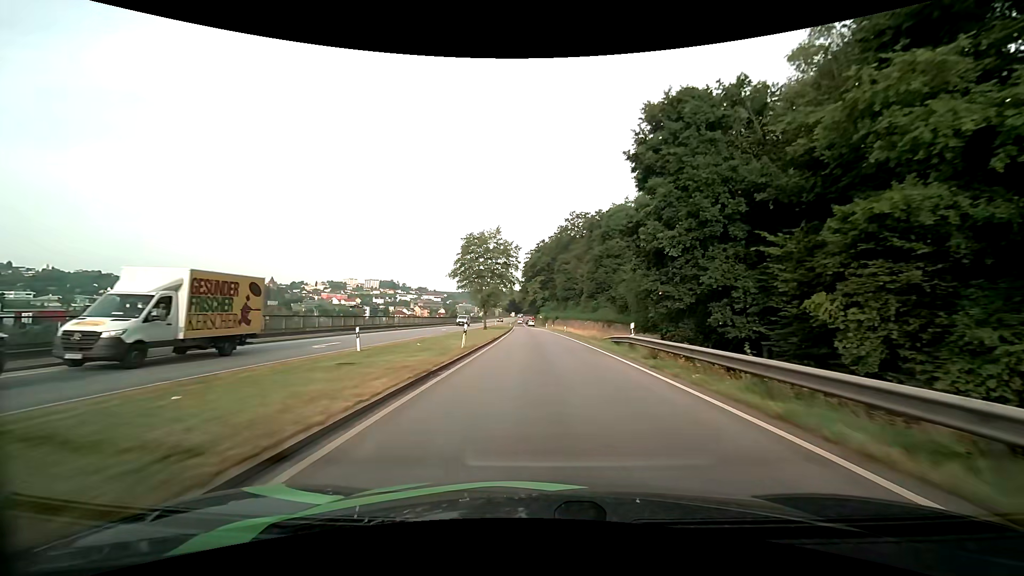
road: primary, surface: asphalt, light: Day
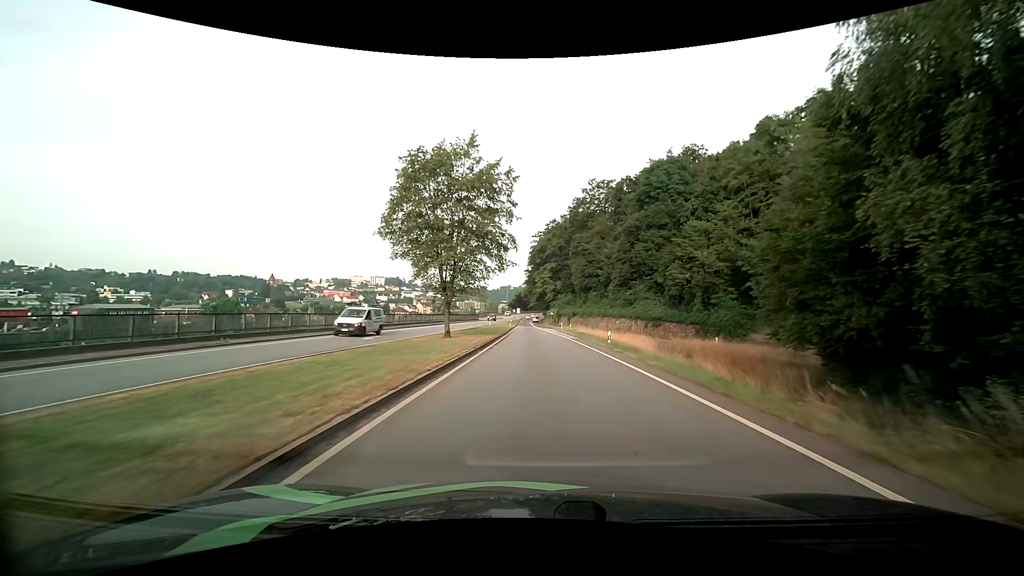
(-0.2, +29.5) m; -1°
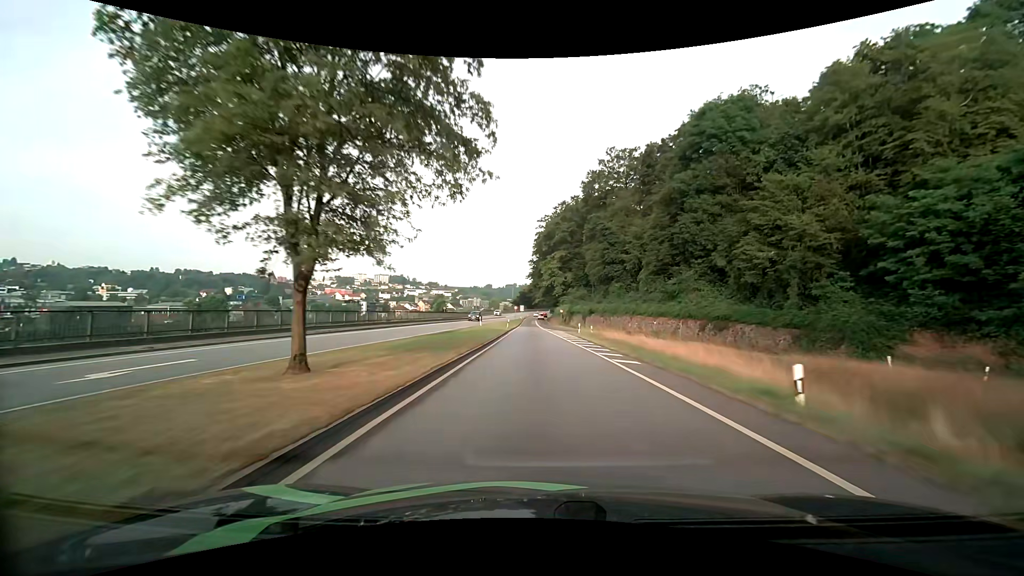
(-0.1, +19.3) m; -1°
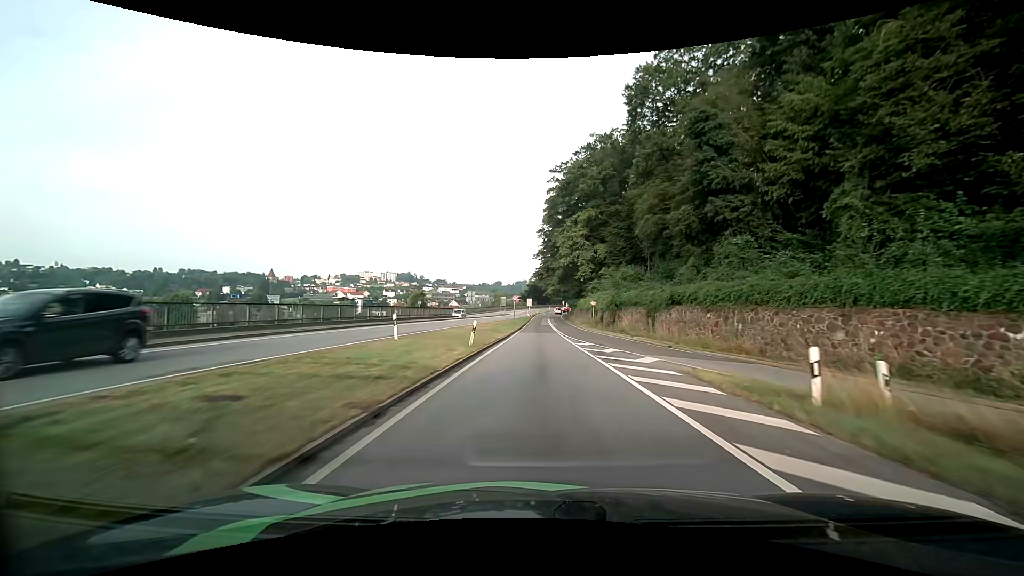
(-0.5, +36.7) m; -1°
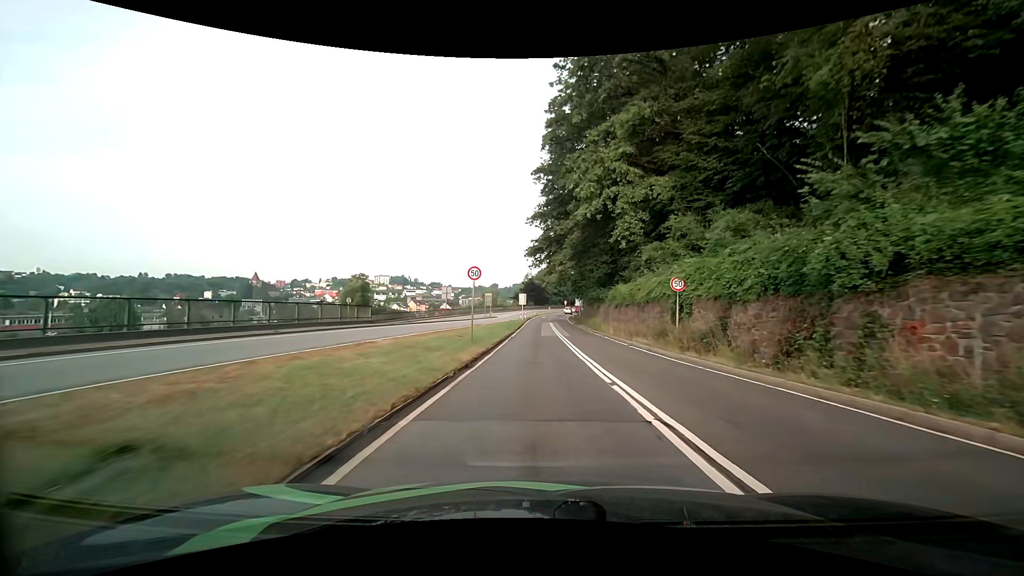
(+0.1, +32.3) m; 0°
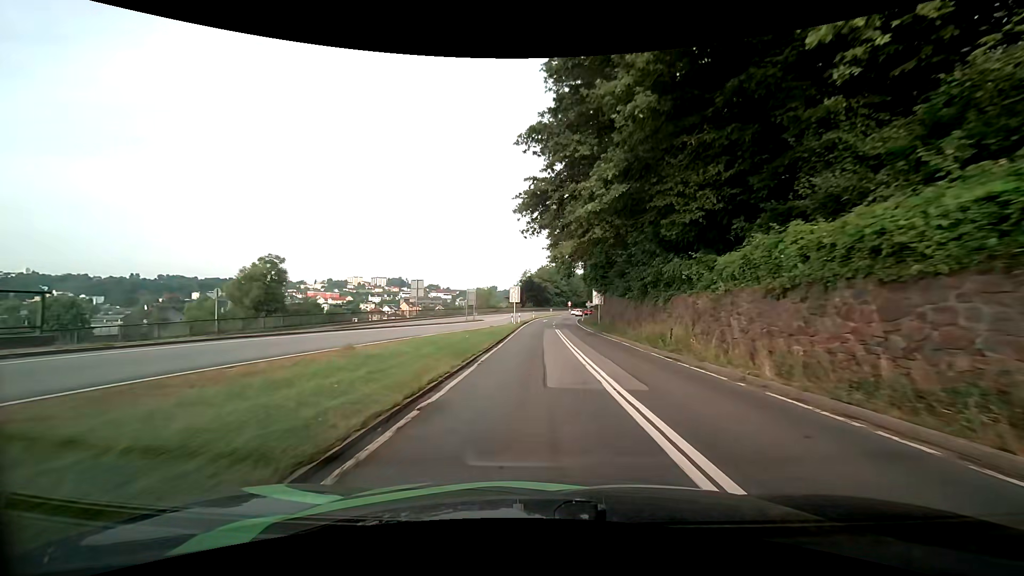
(0.0, +23.4) m; 0°
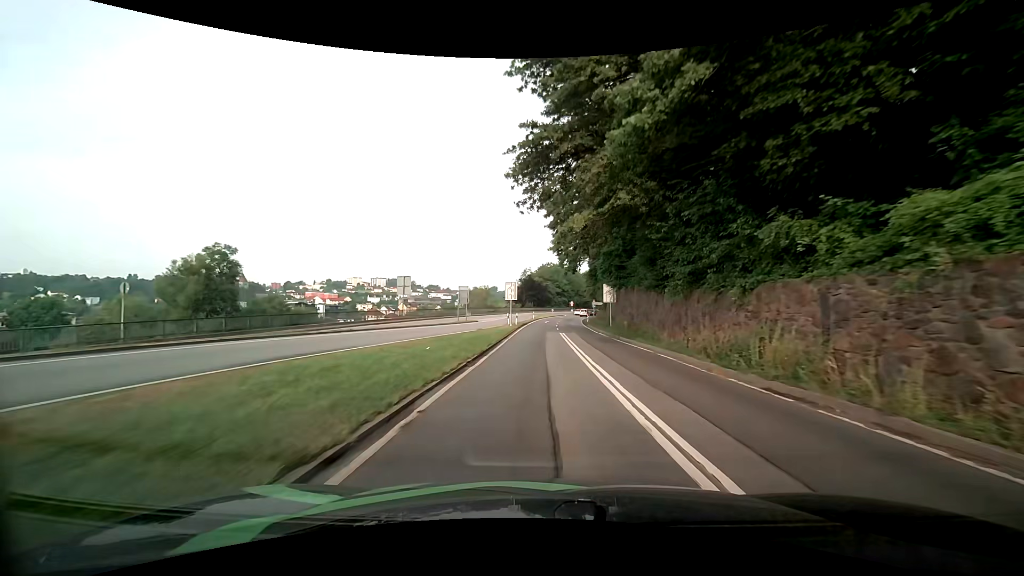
(0.0, +7.7) m; 0°
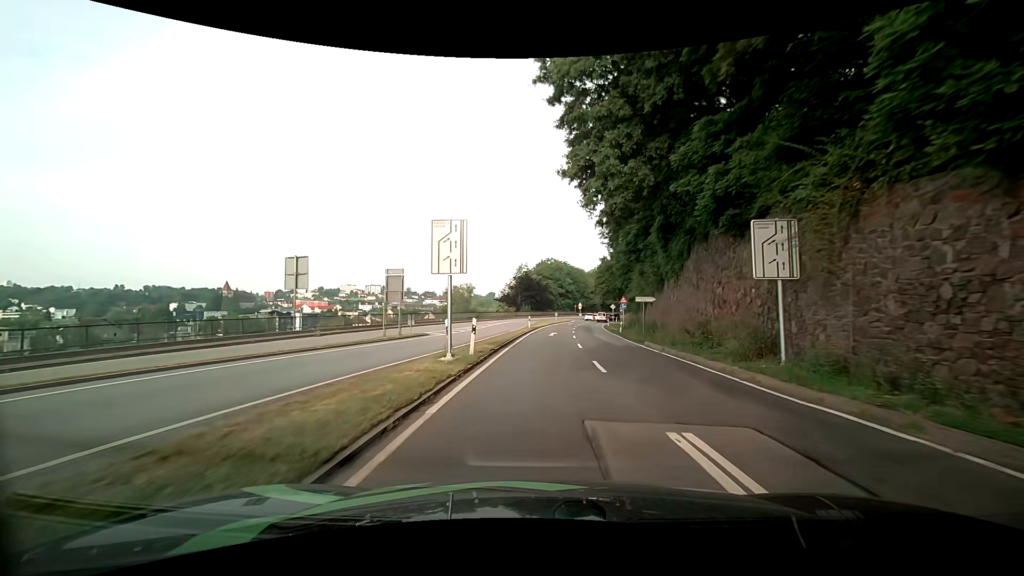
(-0.2, +29.2) m; 0°
(0, +10) (0, +20) (0, +30) (+1, +40) (+2, +50) (+2, +60) (+4, +70) (+5, +80) (+7, +90) (+9, +99) m
